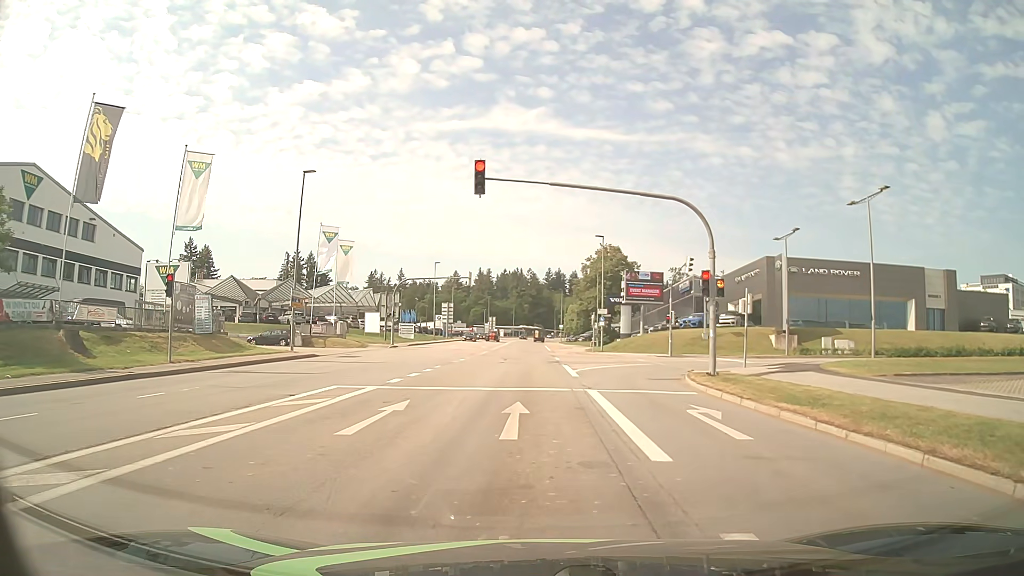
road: tertiary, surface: asphalt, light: Day
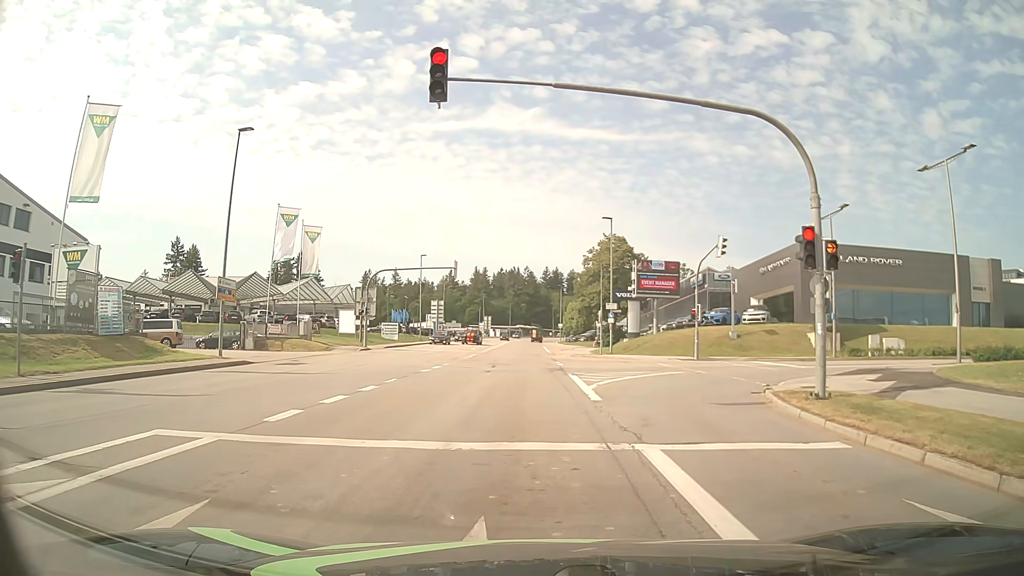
(-0.1, +8.7) m; 0°
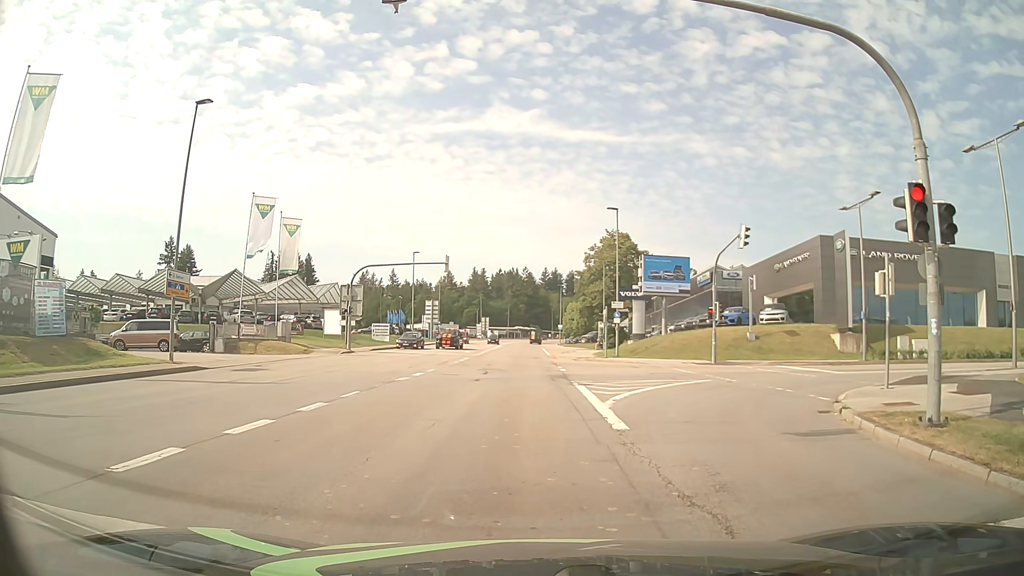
(0.0, +4.1) m; -1°
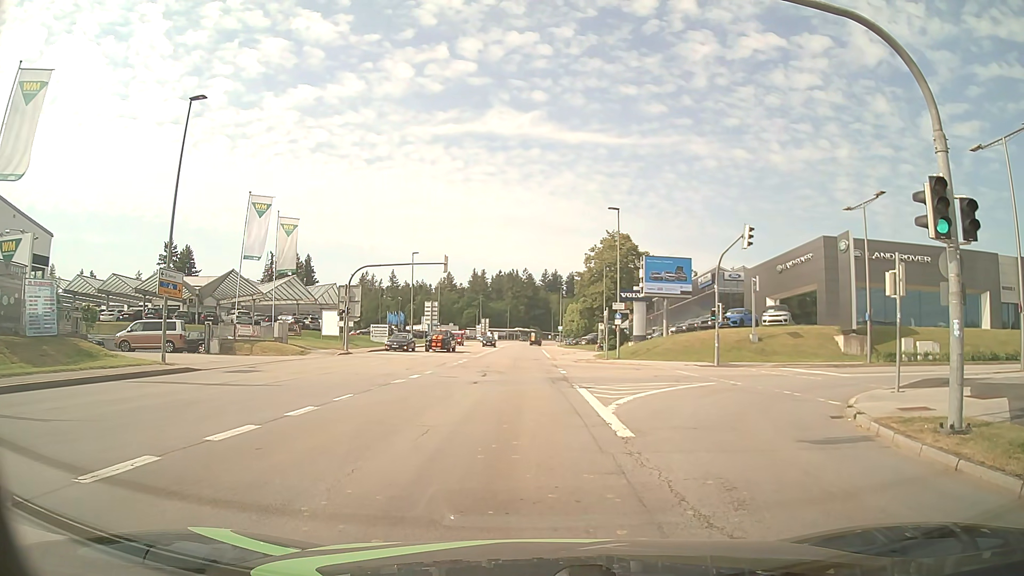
(0.0, +0.6) m; 0°
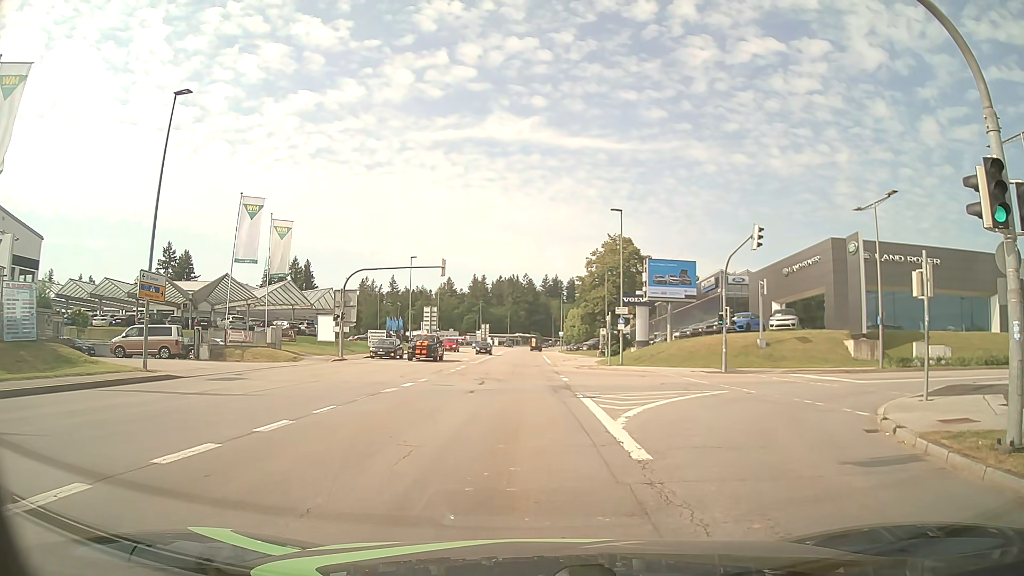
(0.0, +1.5) m; +1°
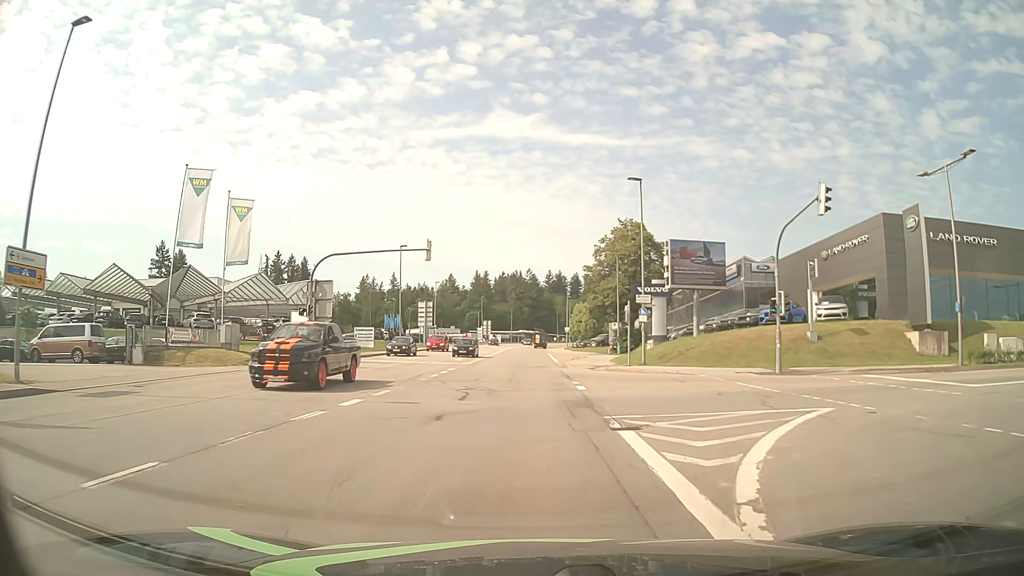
(0.0, +7.8) m; 0°
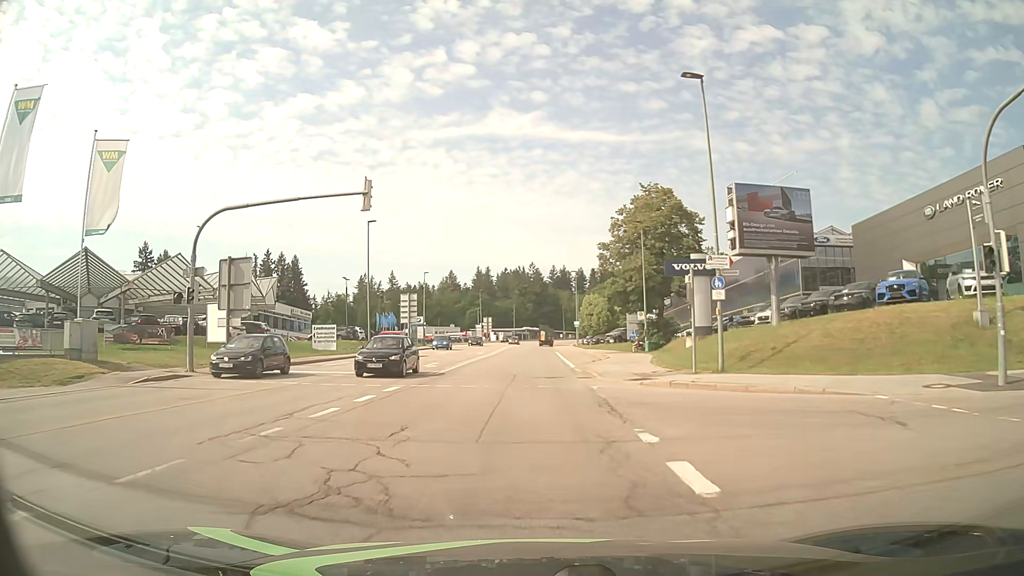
(-0.1, +14.8) m; -1°
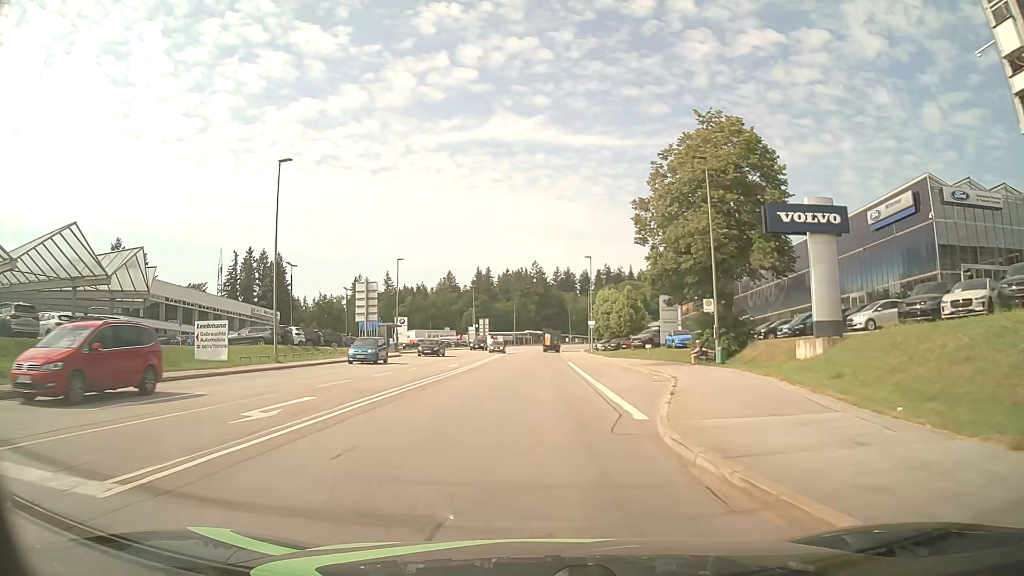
(0.0, +20.5) m; 0°
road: secondary
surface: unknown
(0, +10) (0, +20) (0, +30) (0, +40) (0, +50) (0, +60) (-1, +70) (-1, +80) (-2, +90) (-1, +100) m
